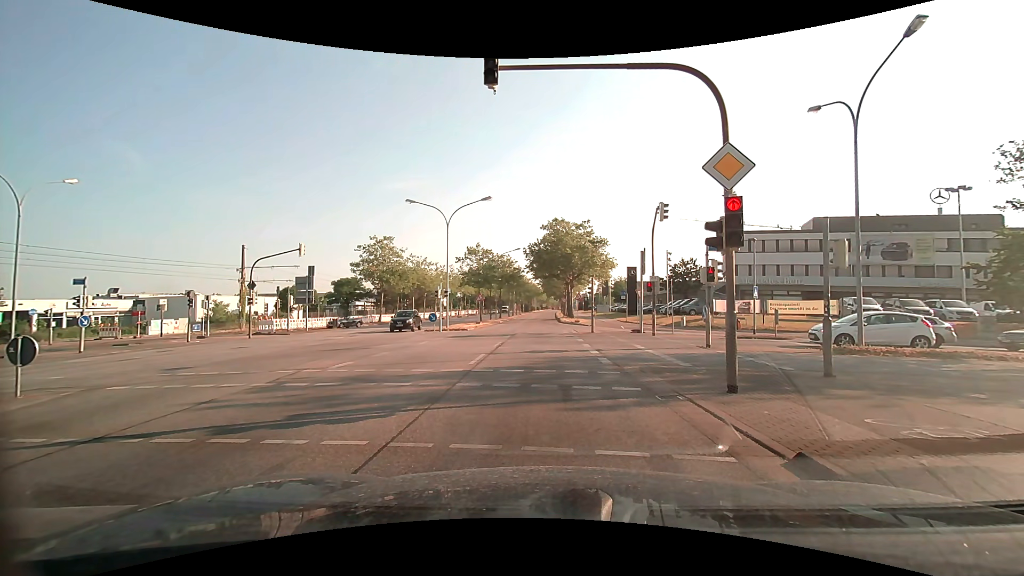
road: primary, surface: asphalt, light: Day
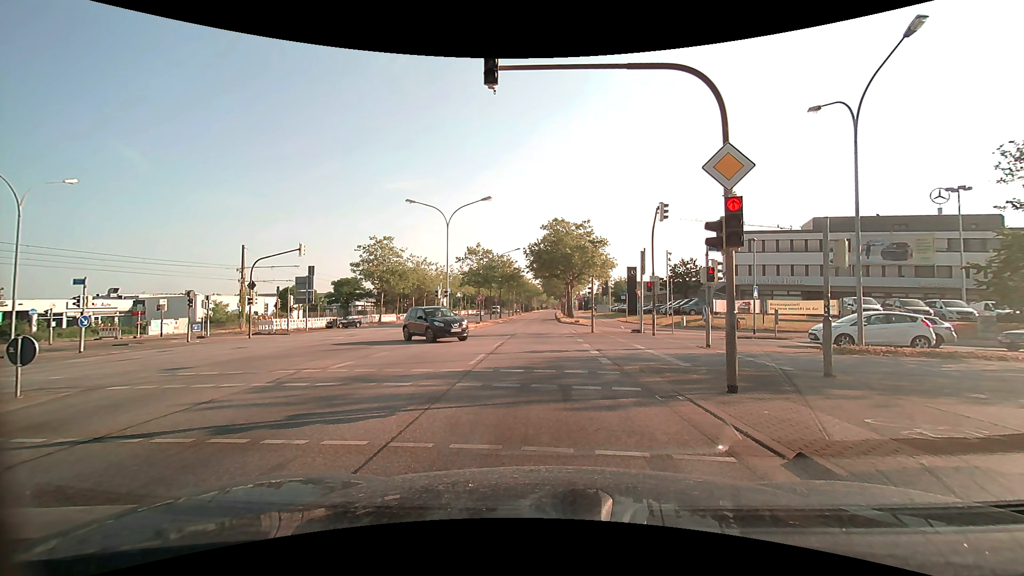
(0.0, 0.0) m; 0°
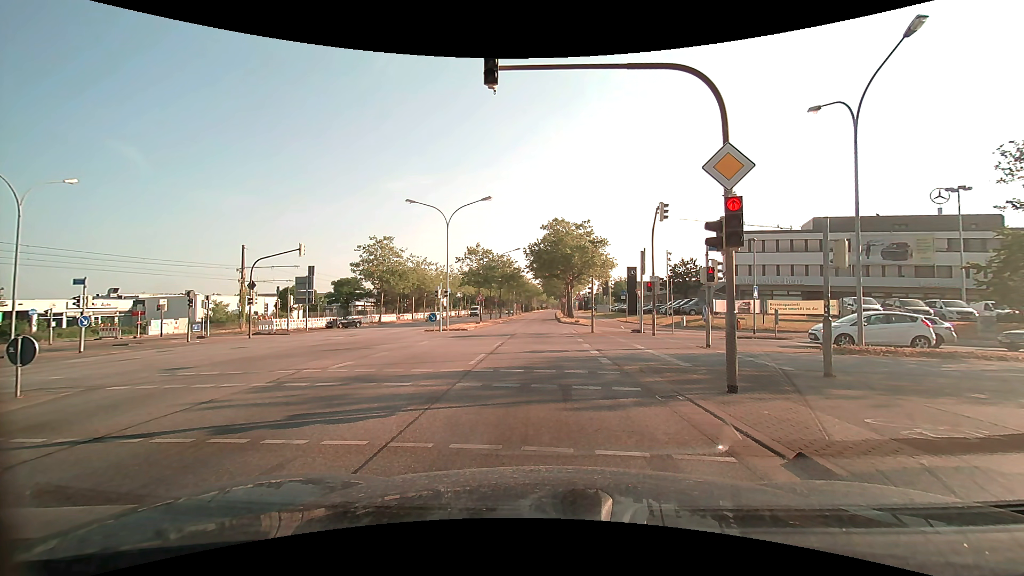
(0.0, 0.0) m; 0°
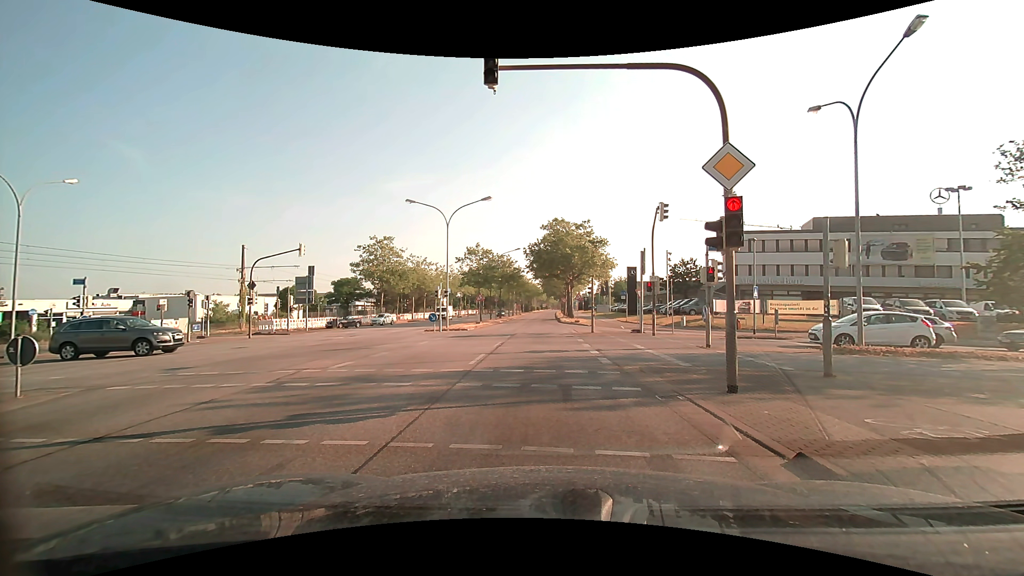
(0.0, 0.0) m; 0°
